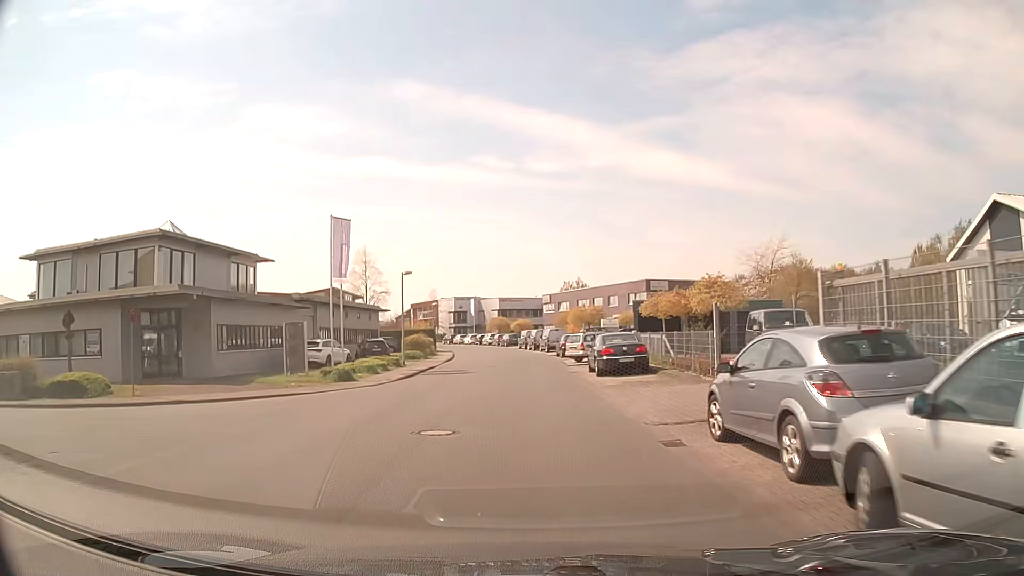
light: Day
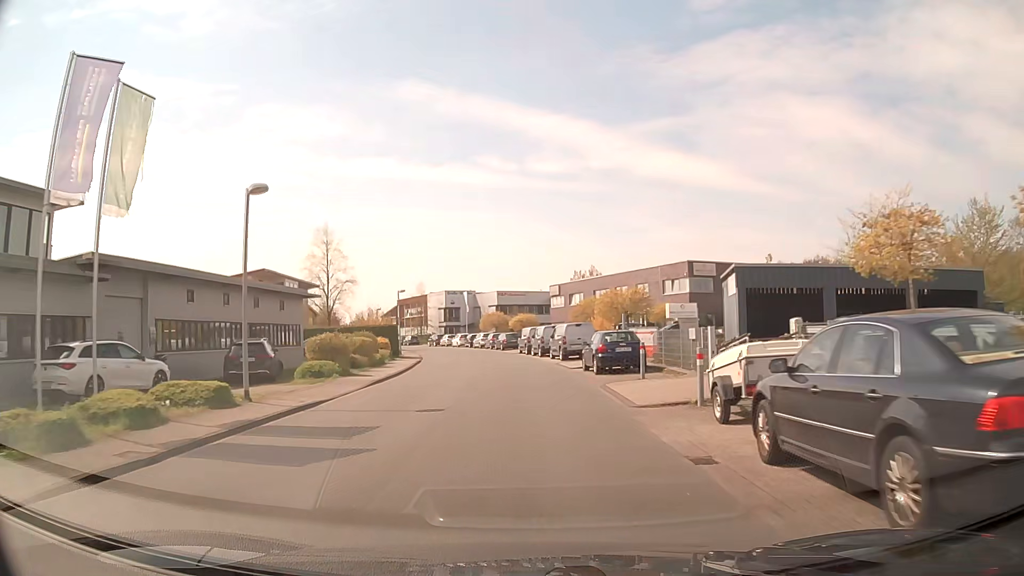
(-0.2, +20.0) m; 0°
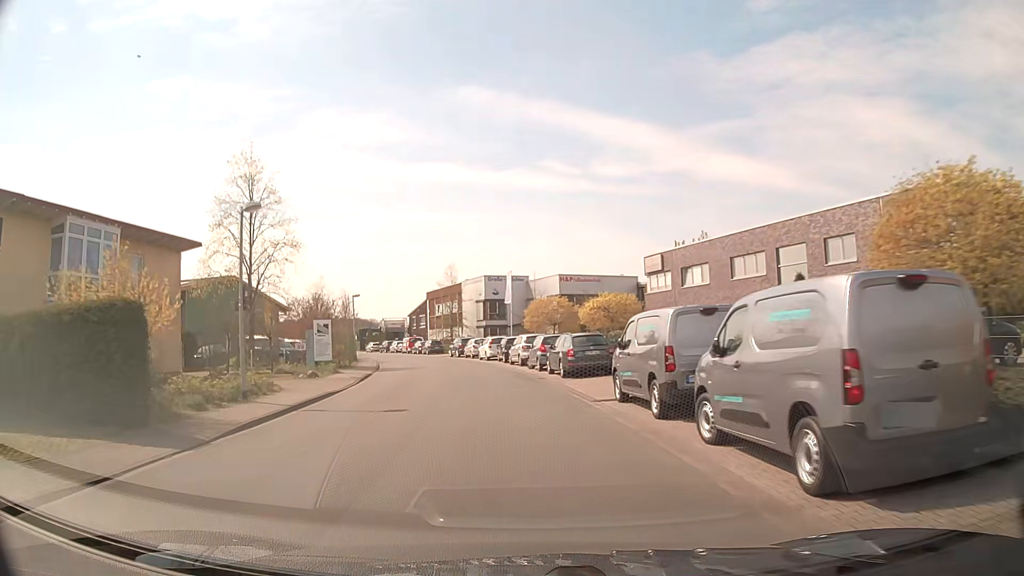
(-1.1, +34.6) m; -6°
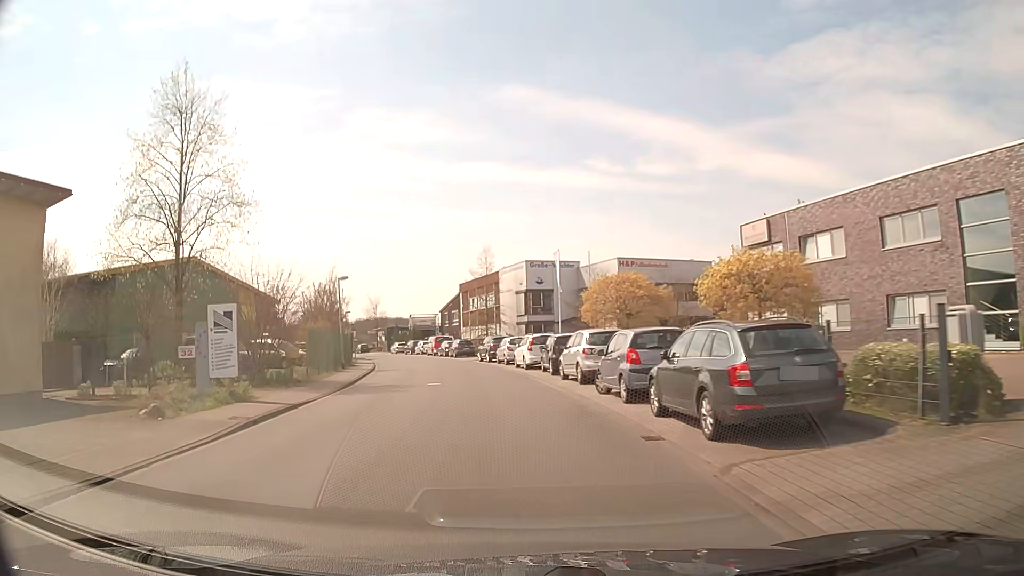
(-0.4, +14.3) m; -3°
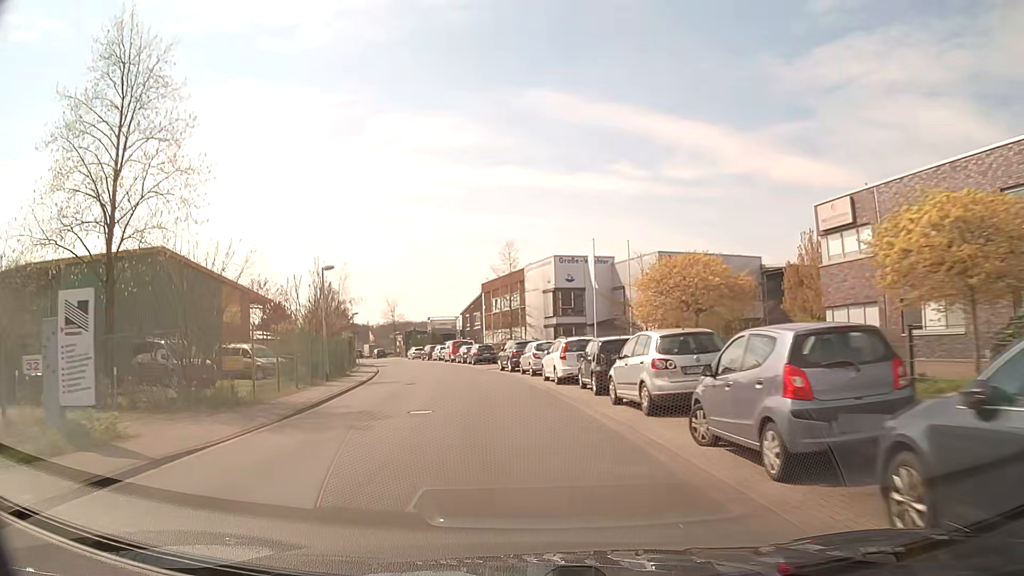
(-0.2, +7.2) m; -3°
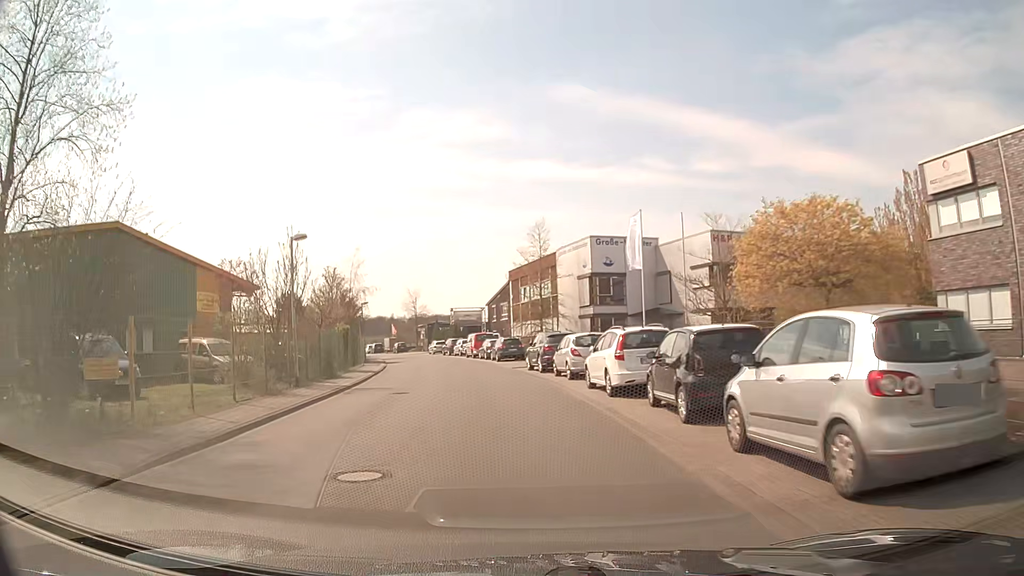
(-0.1, +7.2) m; -2°
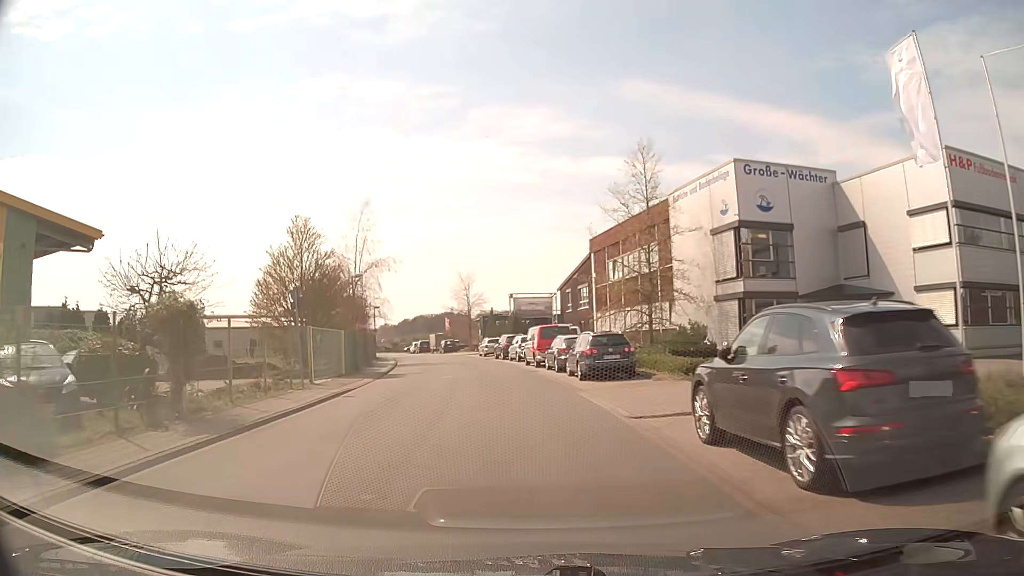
(-1.3, +21.7) m; -6°
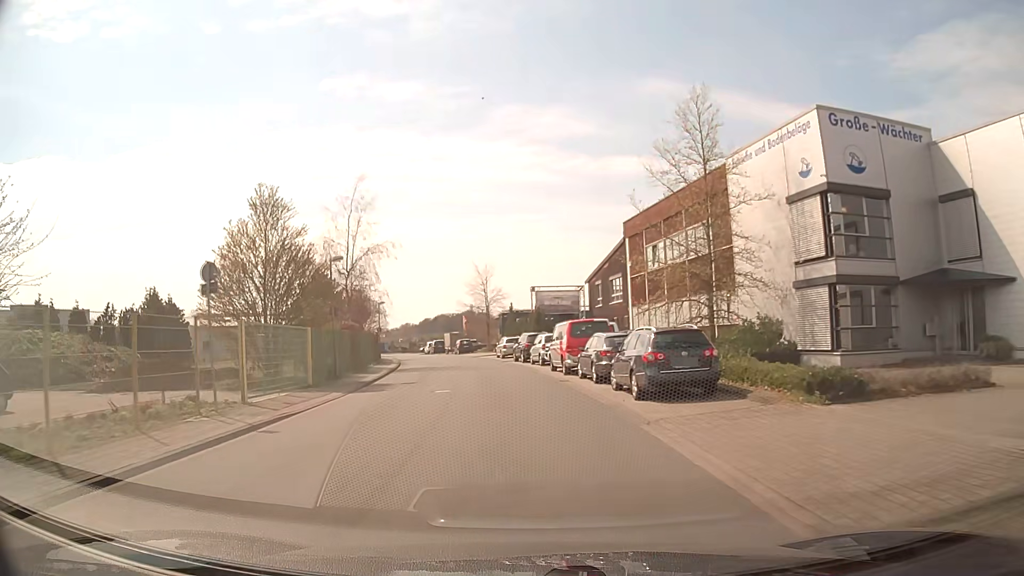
(-0.1, +7.2) m; -2°
(0, +10) (-1, +20) (-2, +30) (-3, +40) (-5, +50) (-7, +59) (-10, +69) (-12, +79) (-15, +88) (-18, +98) m
